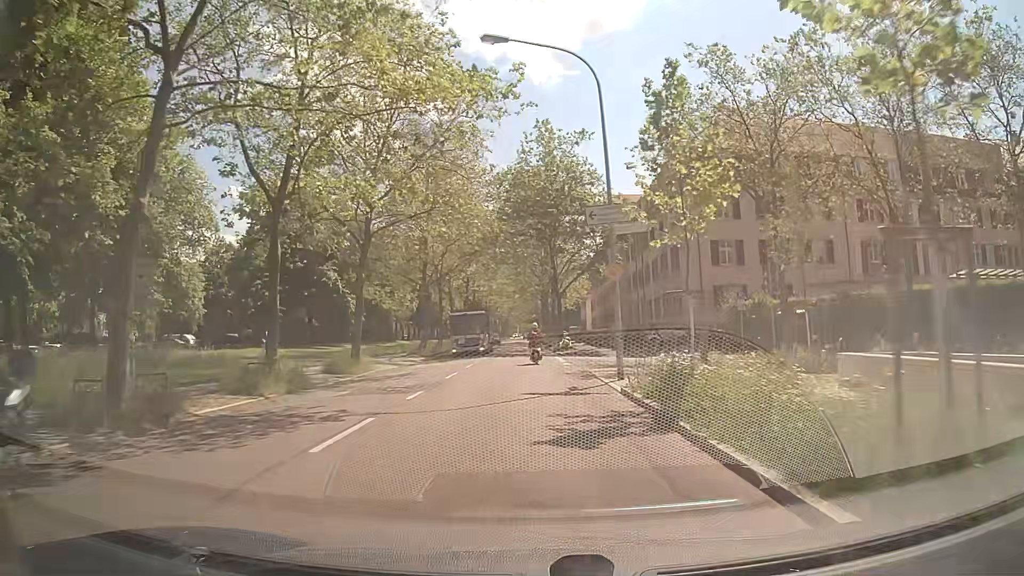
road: secondary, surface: asphalt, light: Day
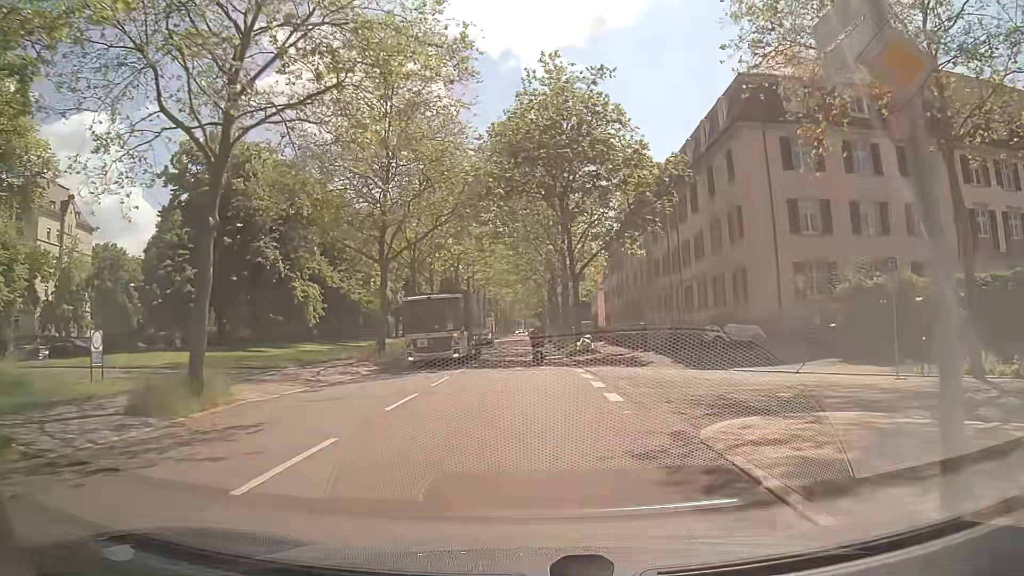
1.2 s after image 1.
(-0.1, +14.5) m; 0°
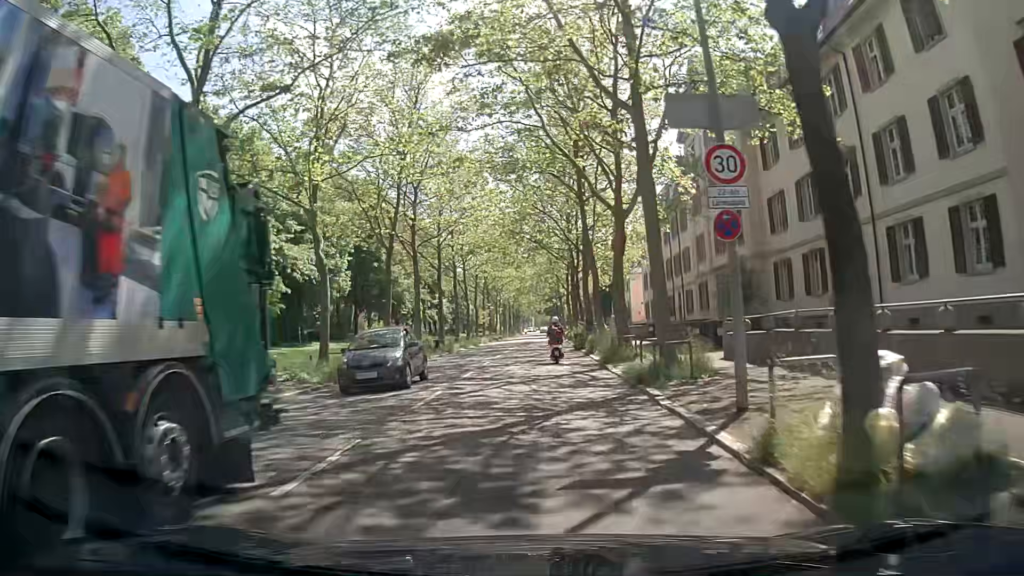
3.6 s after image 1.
(-0.6, +29.0) m; -2°
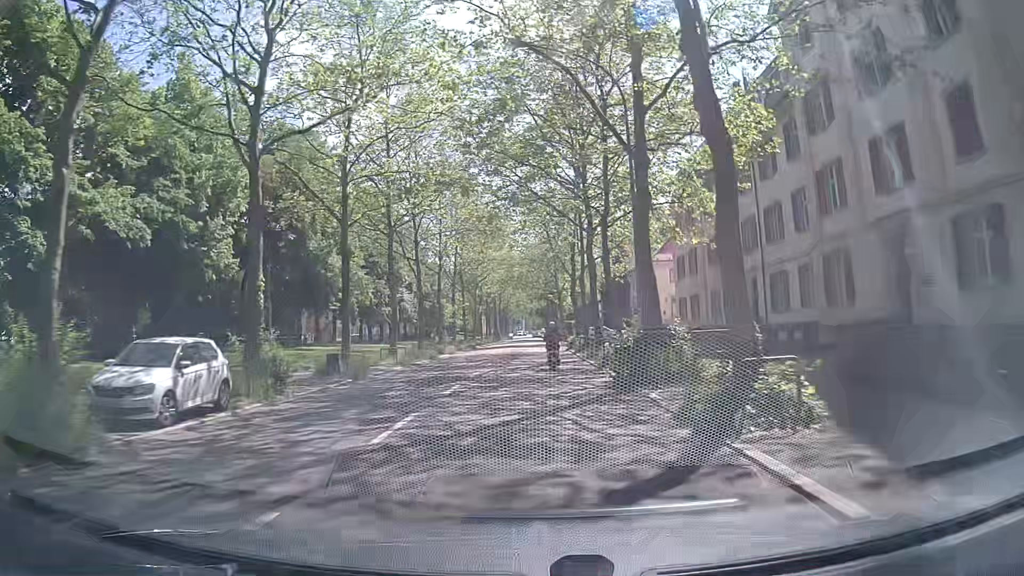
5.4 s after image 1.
(+0.1, +21.7) m; +1°
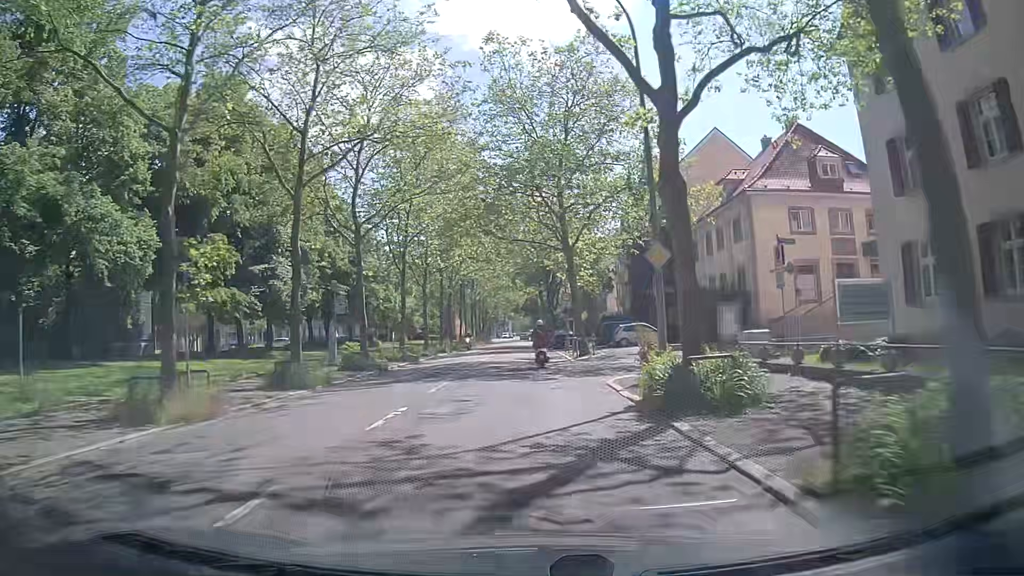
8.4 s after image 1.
(+0.4, +35.6) m; 0°
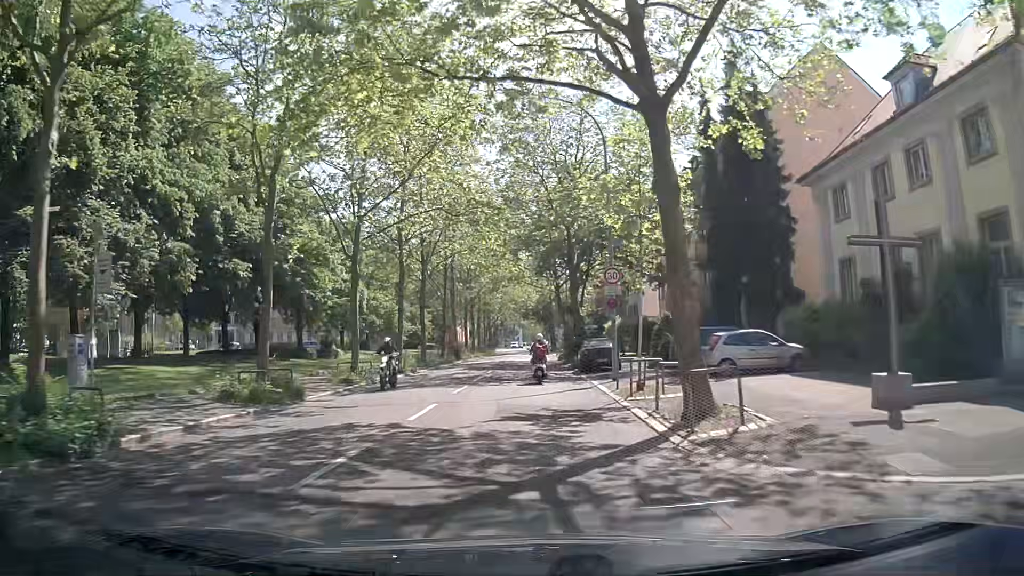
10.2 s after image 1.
(+0.2, +21.1) m; -1°
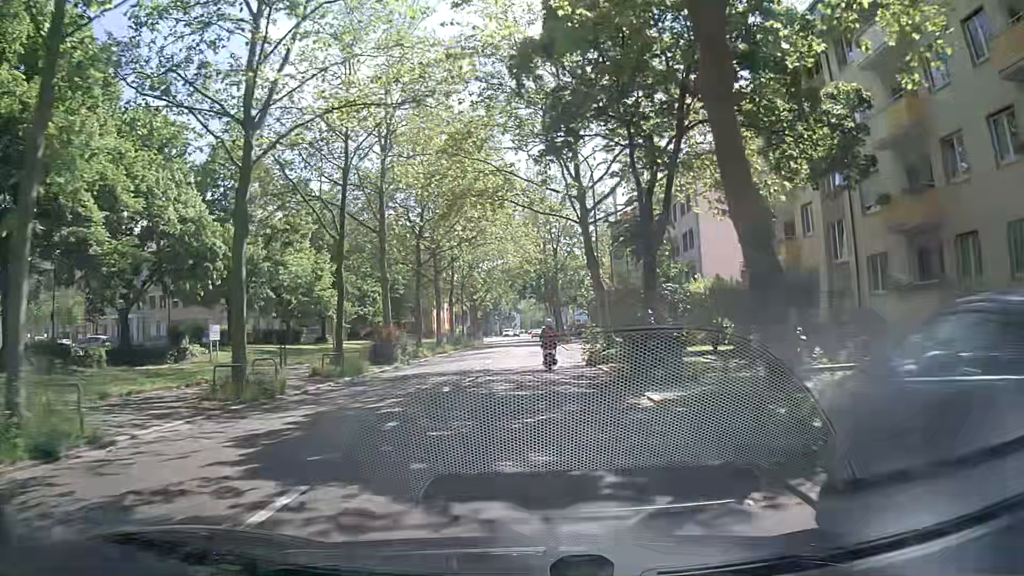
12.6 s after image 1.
(+0.2, +27.7) m; +1°
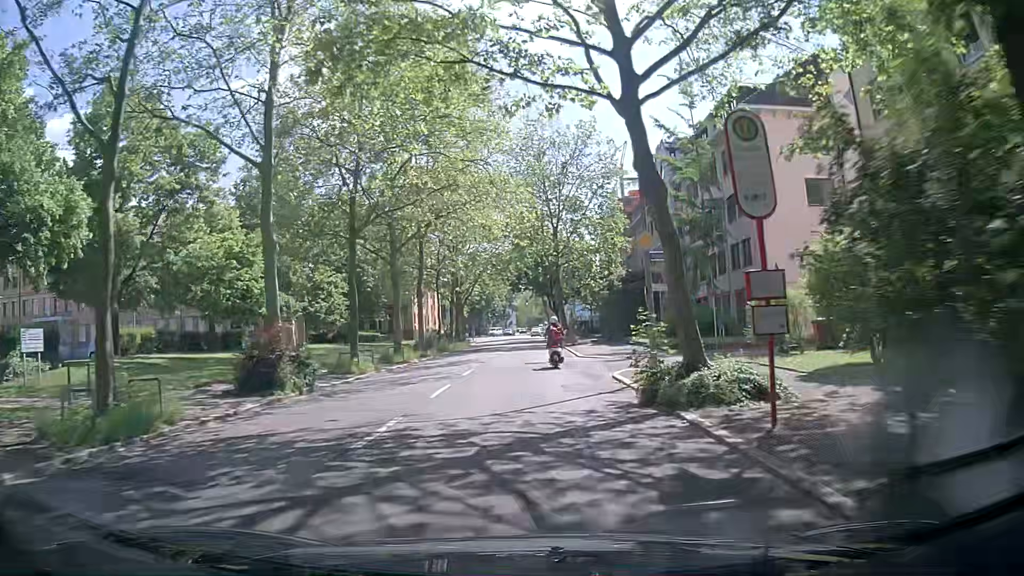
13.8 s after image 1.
(-0.2, +13.7) m; -1°
(0, +10) (0, +20) (0, +30) (0, +40) (0, +50) (0, +60) (0, +70) (+1, +80) (+1, +90) (+1, +100) m
